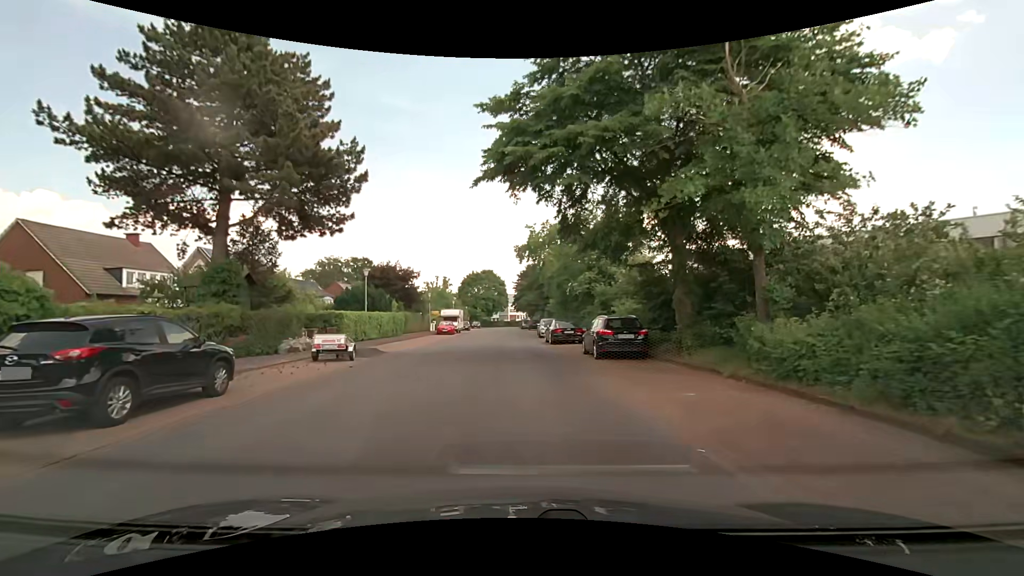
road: residential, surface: paved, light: Day
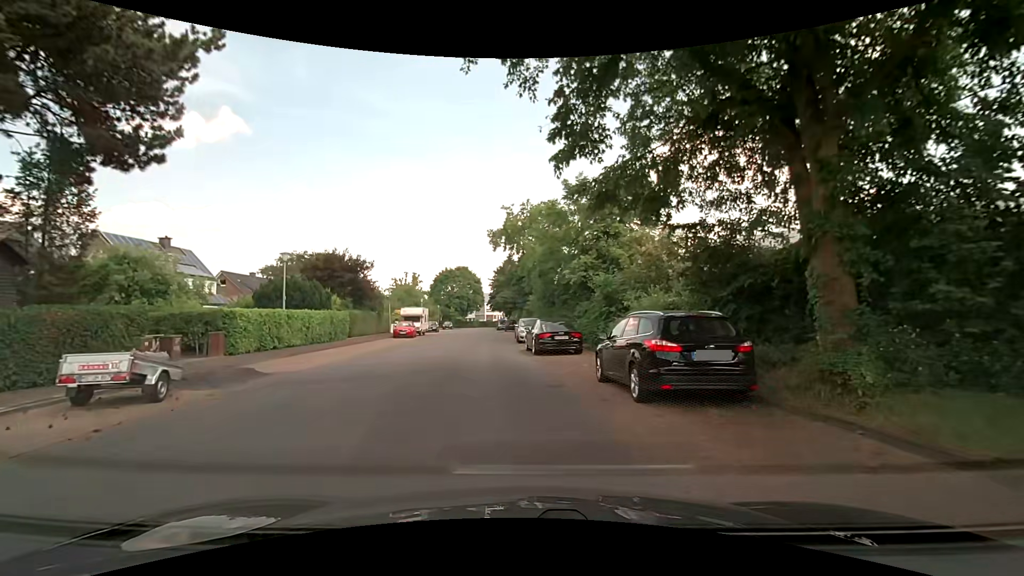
(0.0, +8.7) m; +2°
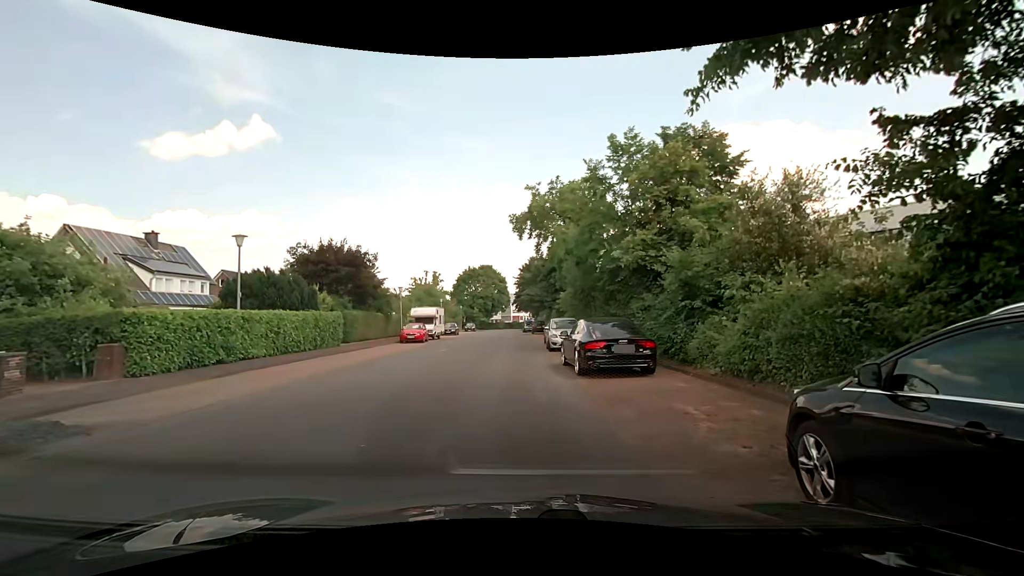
(-0.2, +6.9) m; -4°
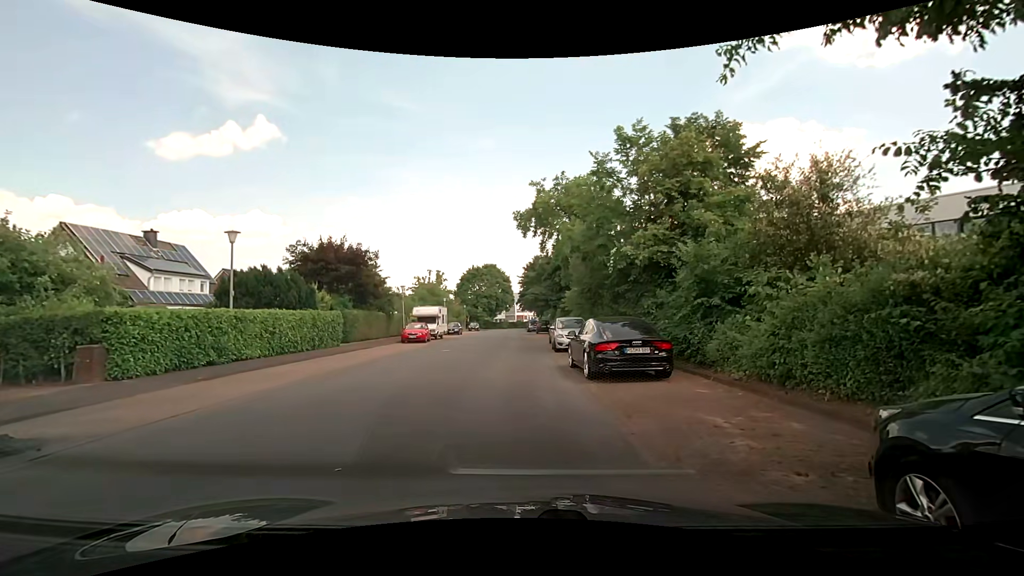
(0.0, +0.8) m; +1°
